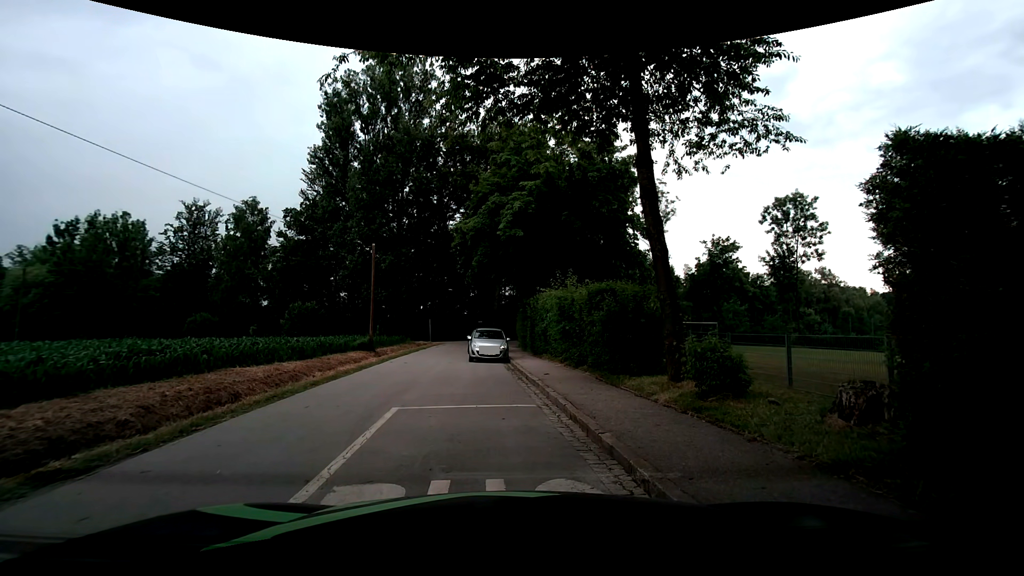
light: Day
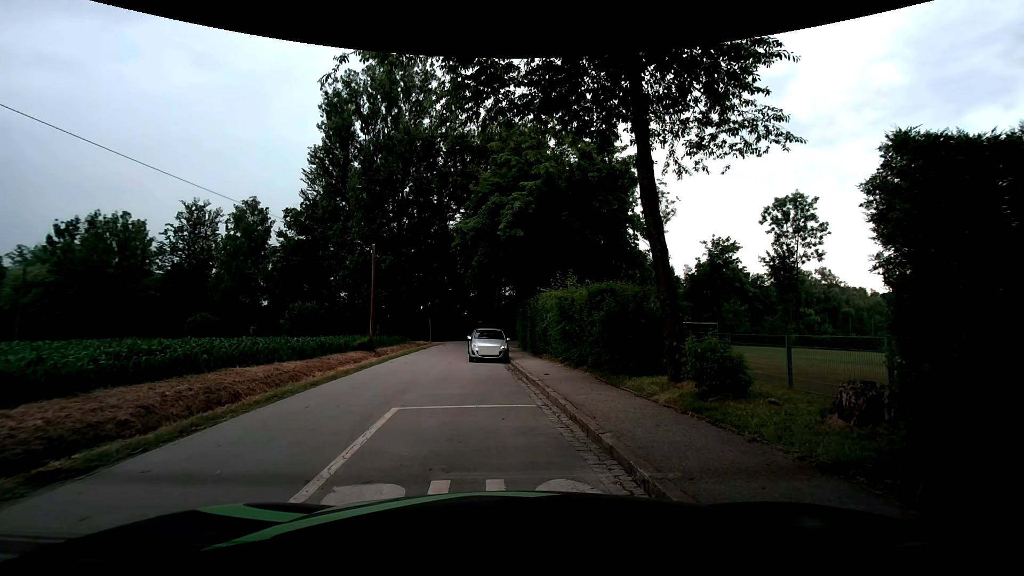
(0.0, 0.0) m; 0°
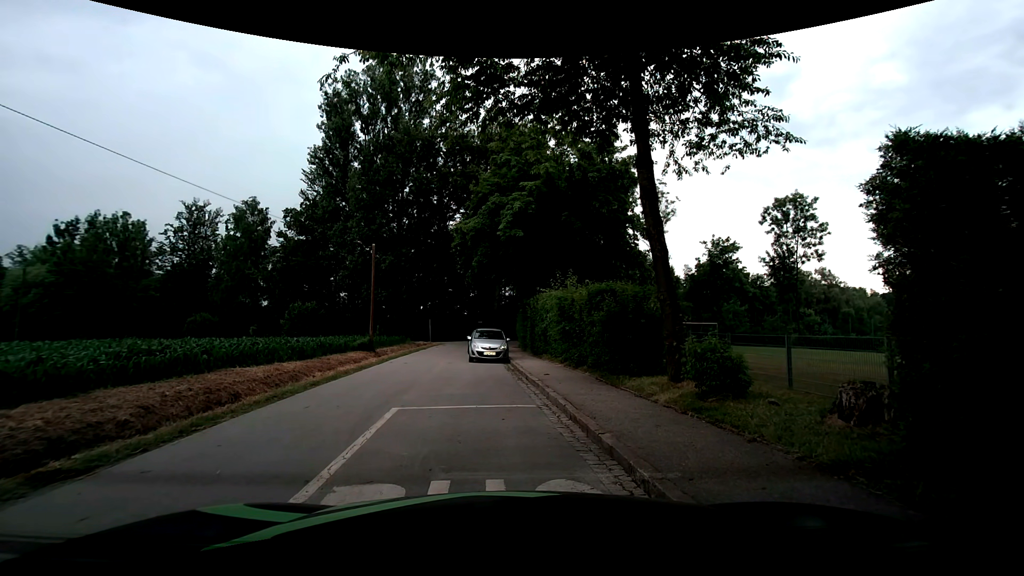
(0.0, 0.0) m; 0°
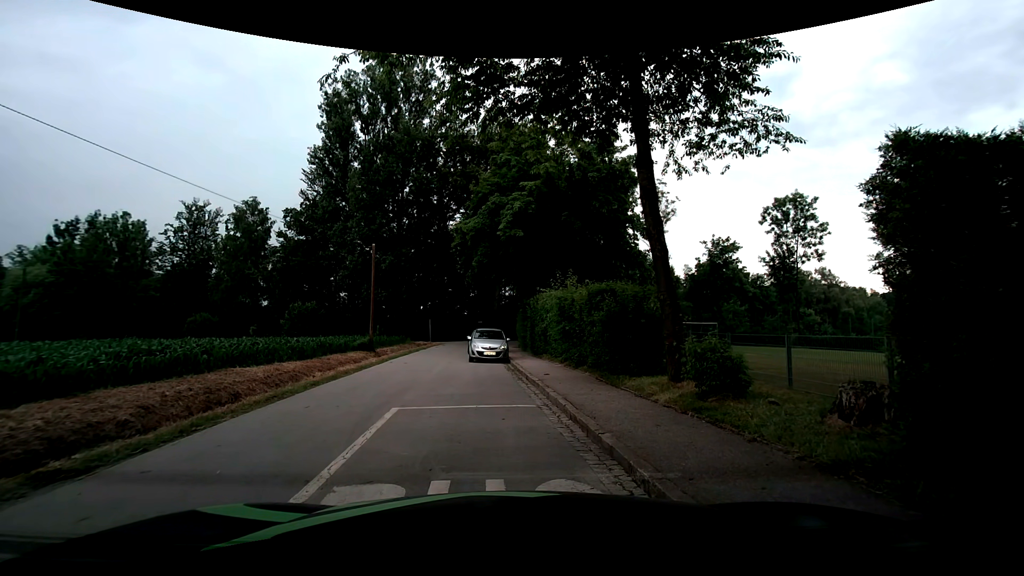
(0.0, 0.0) m; 0°
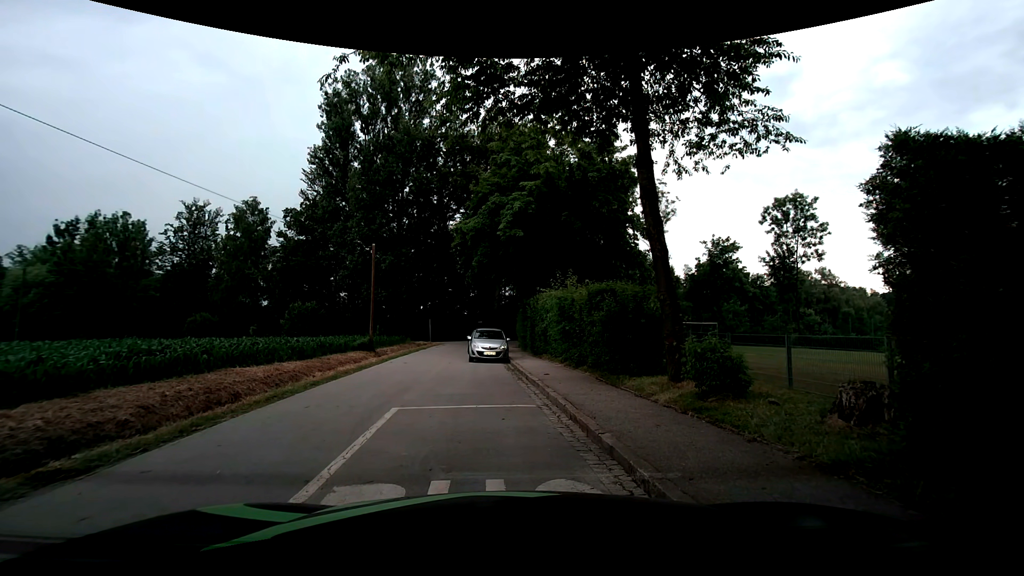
(0.0, 0.0) m; 0°
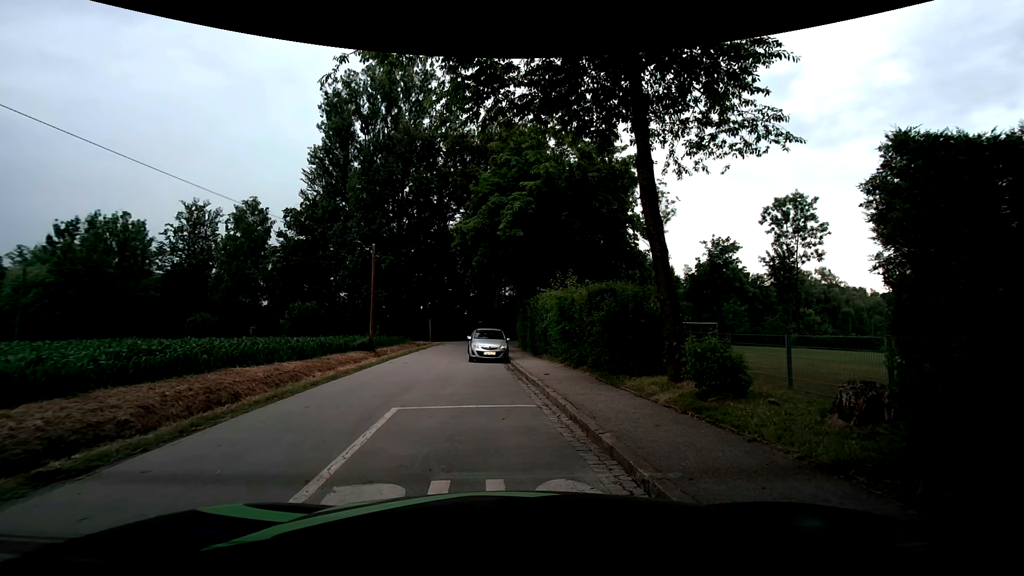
(0.0, 0.0) m; 0°
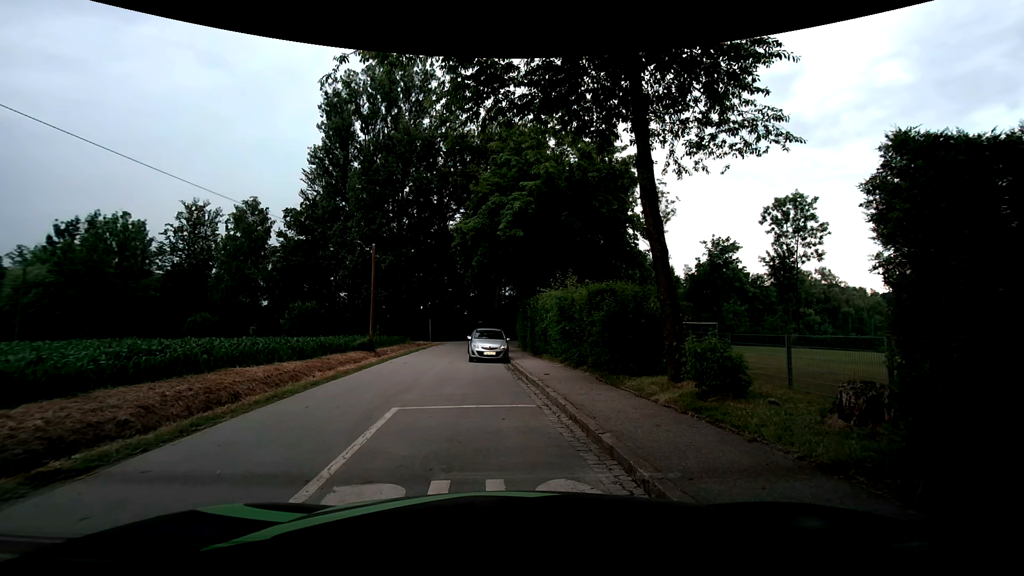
(0.0, 0.0) m; 0°
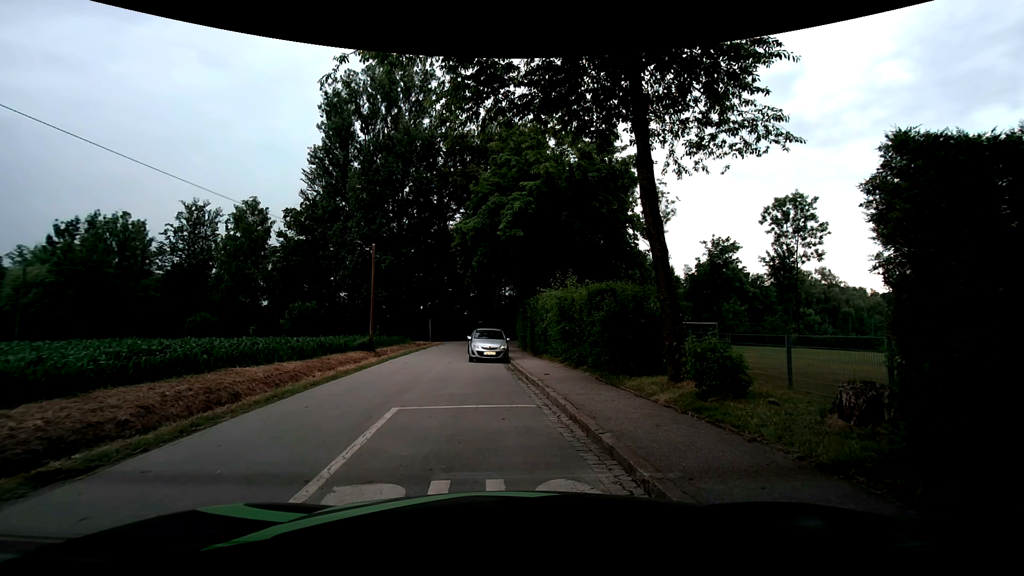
(0.0, 0.0) m; 0°
